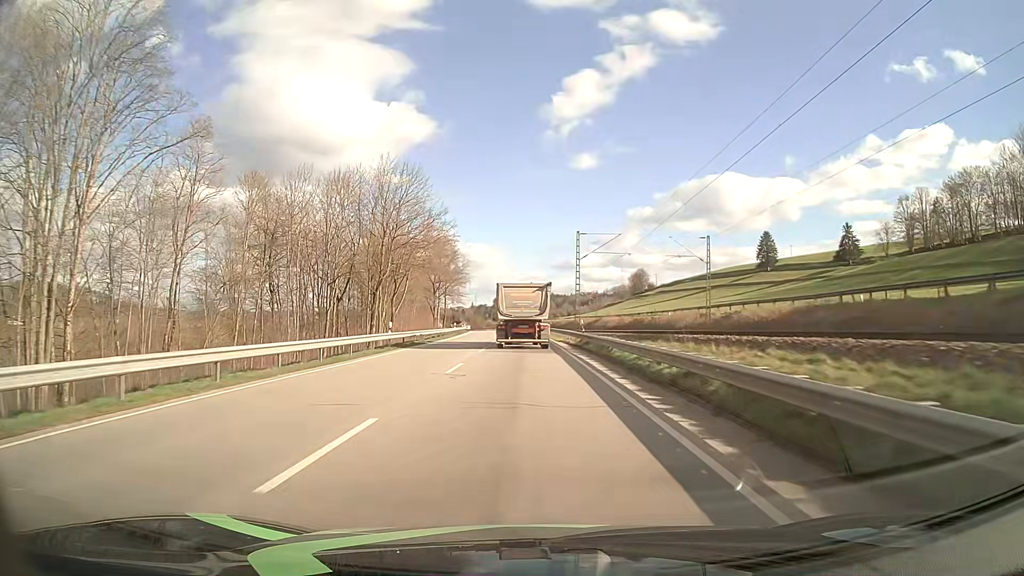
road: primary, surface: asphalt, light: Day
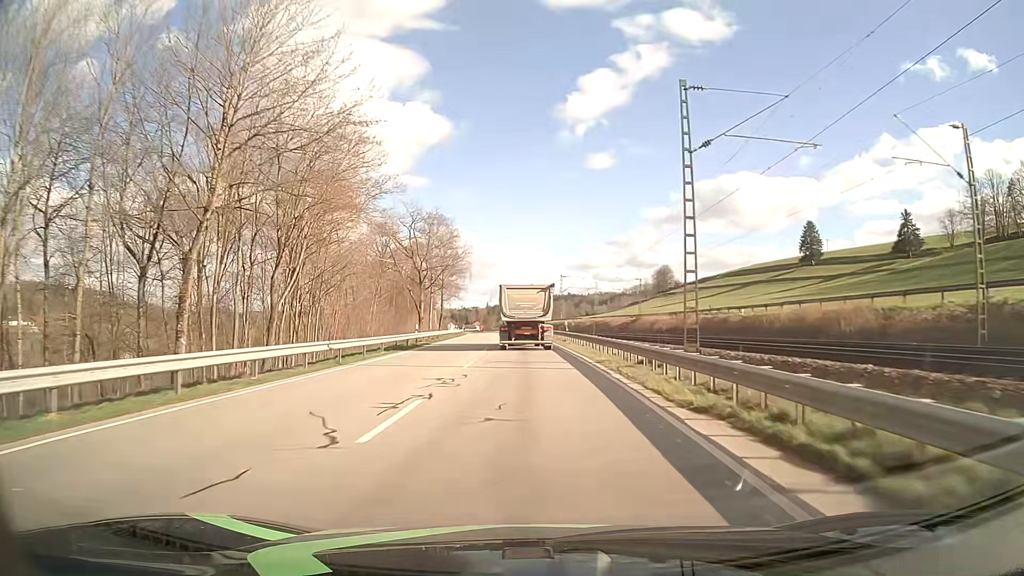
(-0.5, +34.6) m; -2°
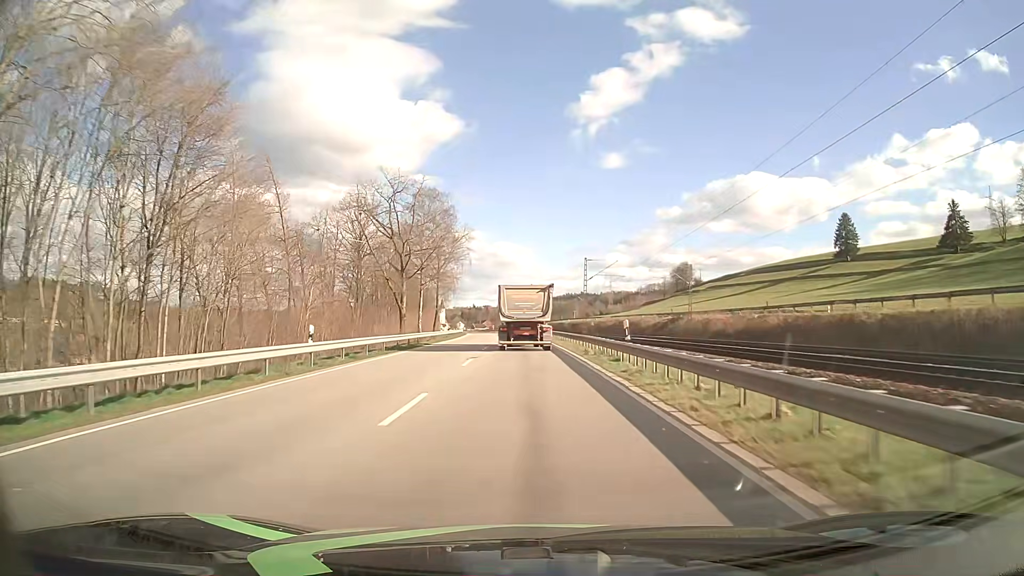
(-0.2, +23.3) m; -1°
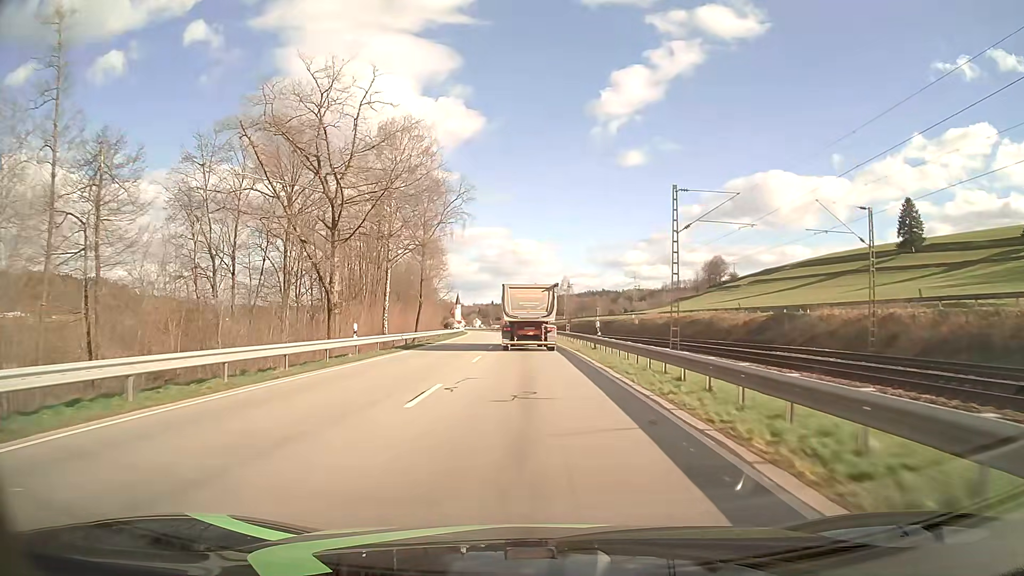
(-0.4, +35.2) m; -1°
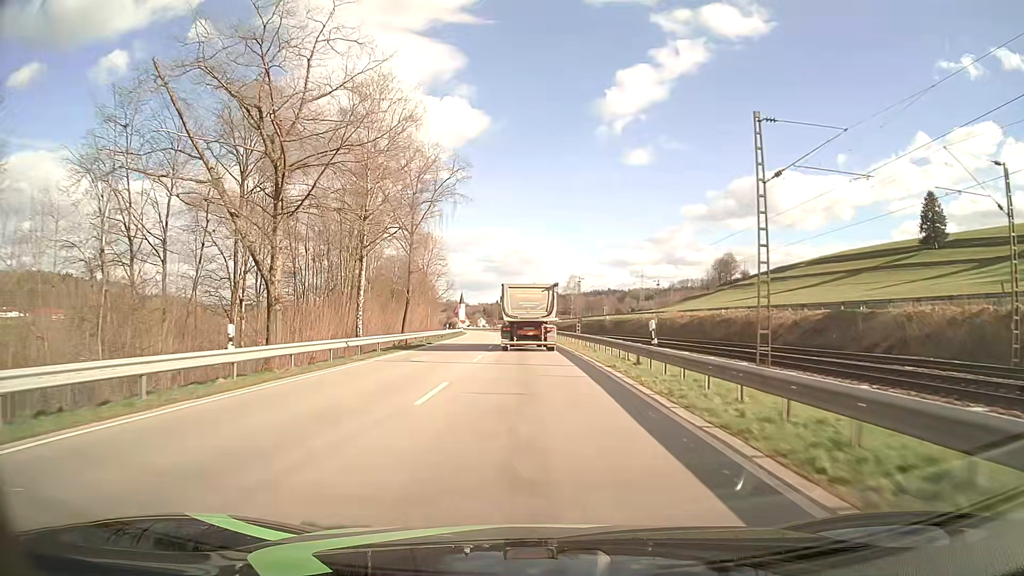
(-0.1, +11.8) m; 0°
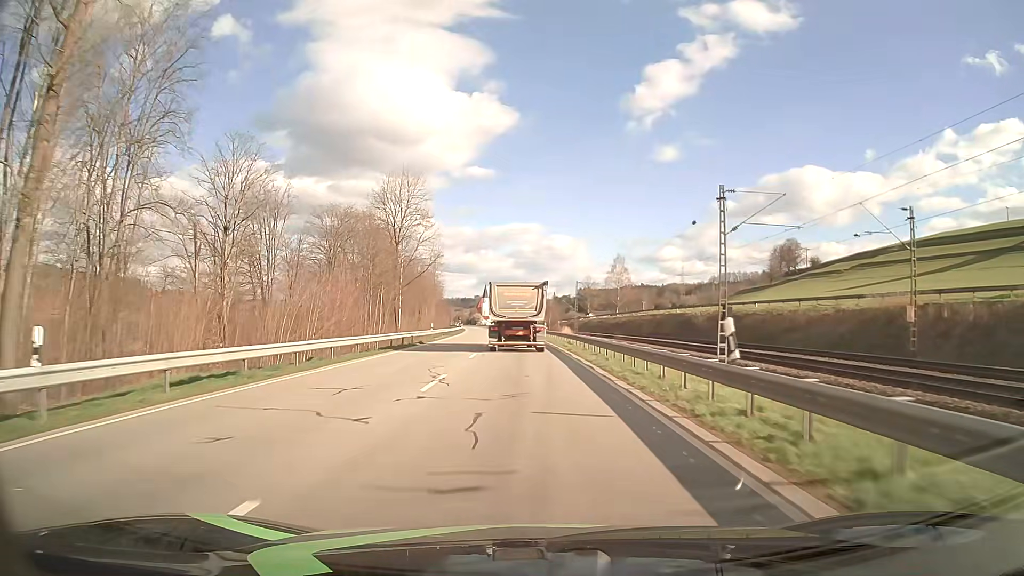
(-1.2, +59.4) m; -2°
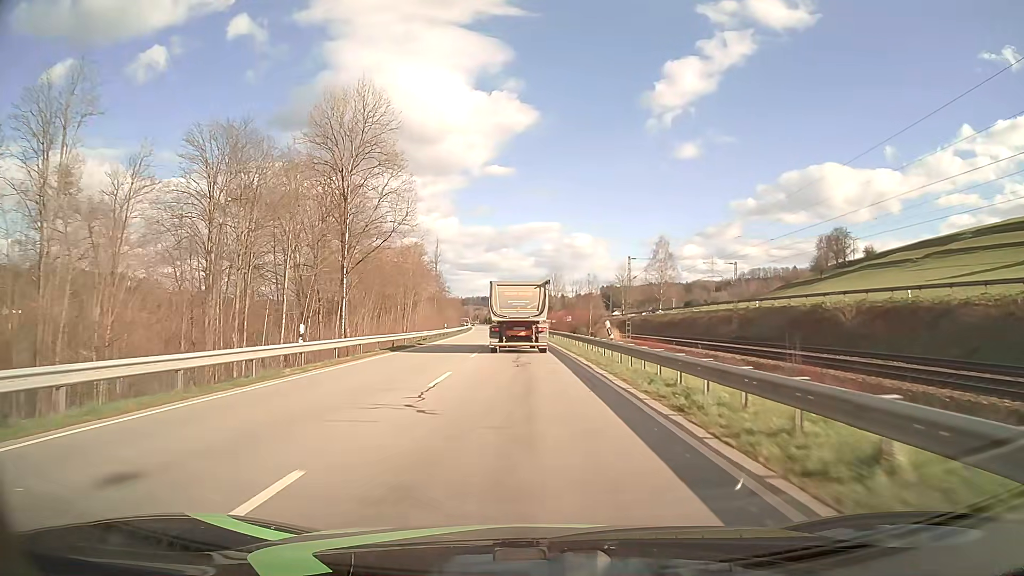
(-0.7, +35.9) m; -2°
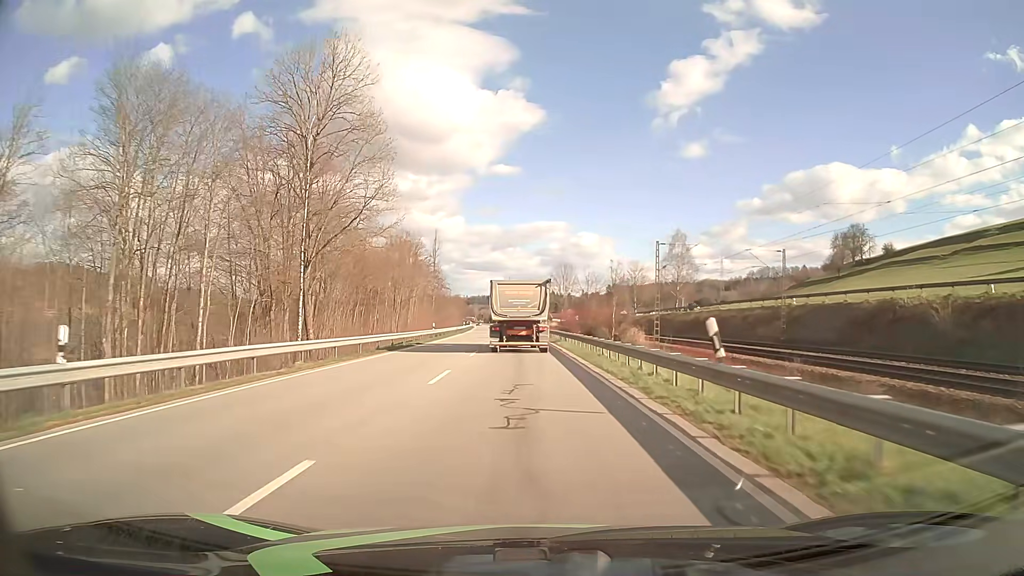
(-0.1, +11.9) m; -1°
(0, +10) (0, +20) (0, +30) (-1, +40) (-1, +50) (-1, +60) (-2, +70) (-2, +80) (-3, +90) (-3, +100) m
